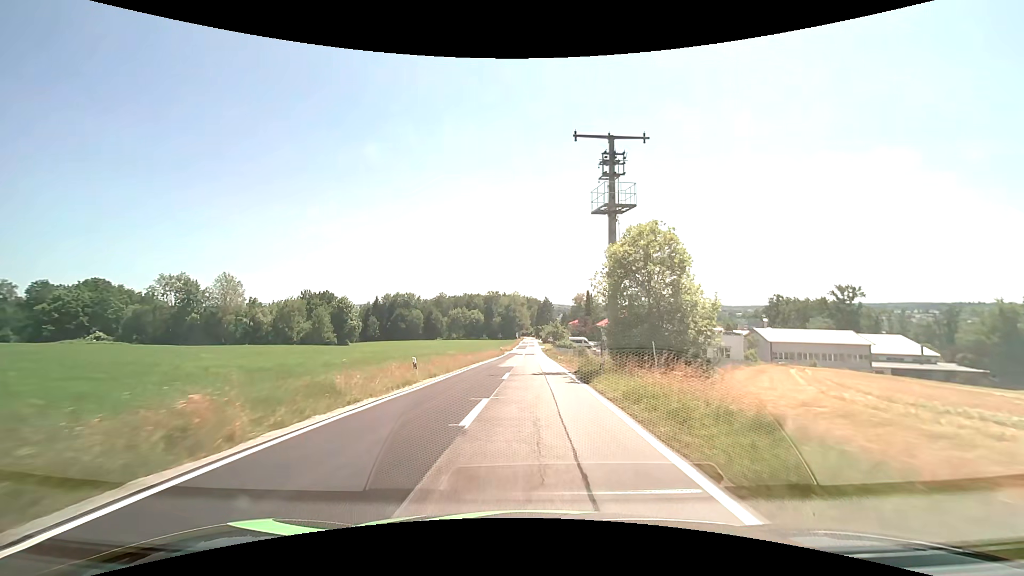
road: tertiary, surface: asphalt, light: Day
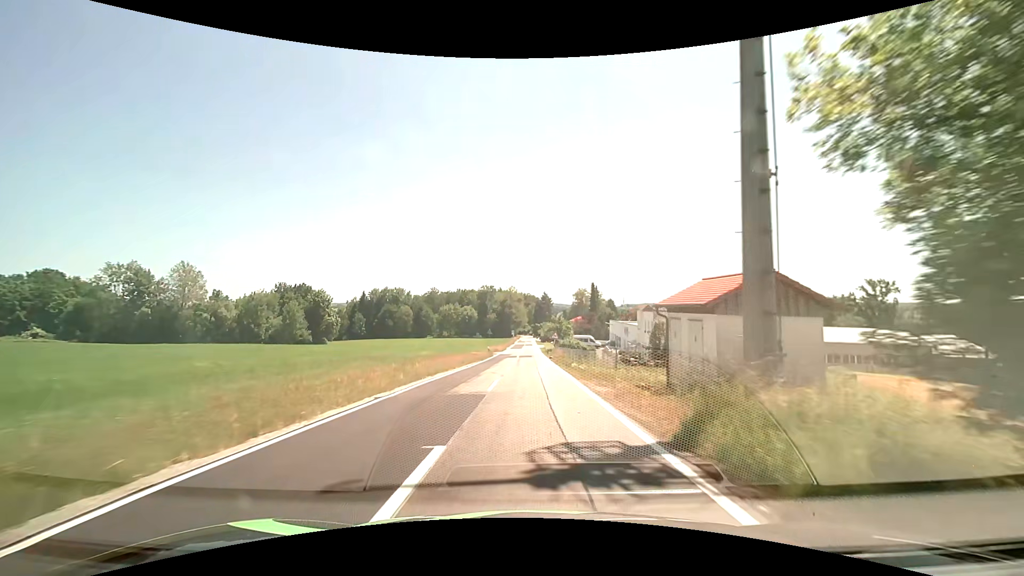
(0.0, +17.2) m; 0°
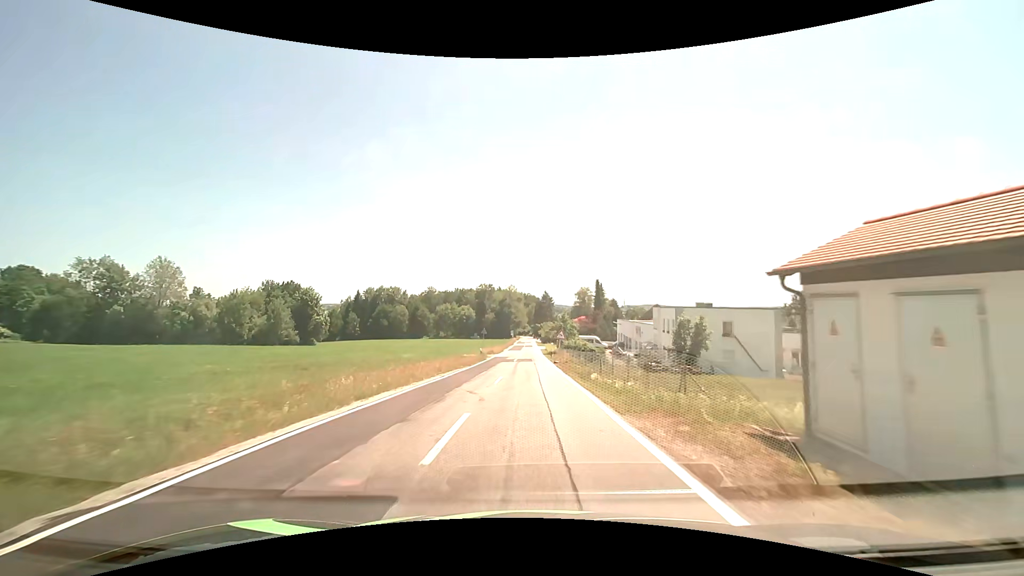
(0.0, +8.6) m; 0°
(0, +10) (0, +20) (0, +30) (0, +40) (0, +50) (0, +60) (0, +70) (0, +80) (0, +90) (0, +100) m
